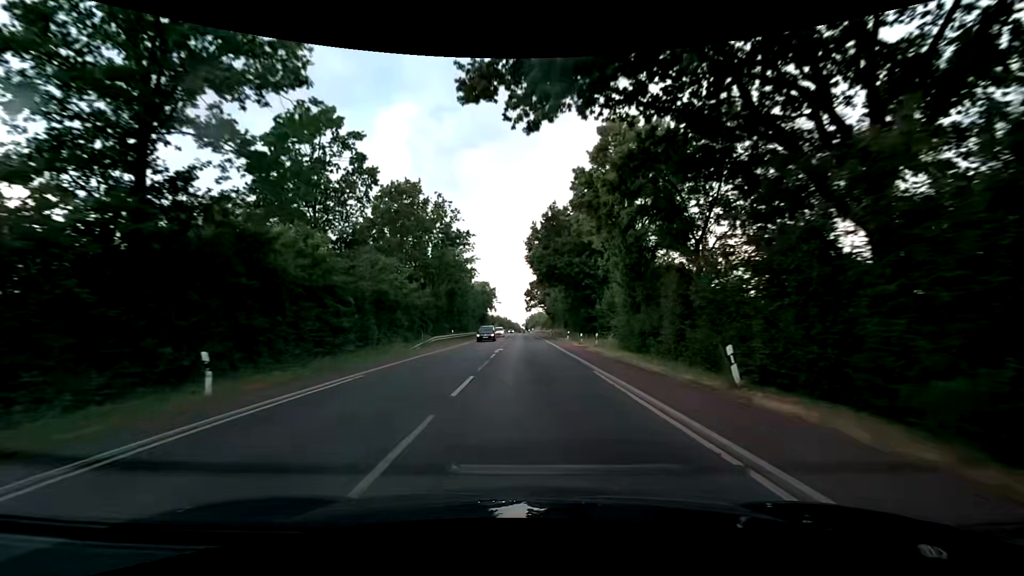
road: secondary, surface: asphalt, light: Day
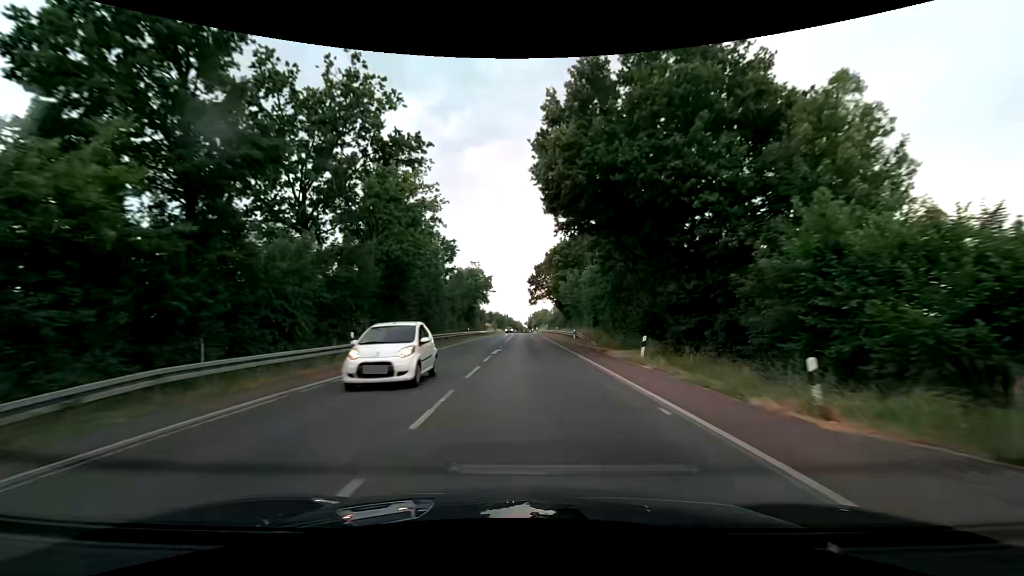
(+0.1, +33.5) m; 0°
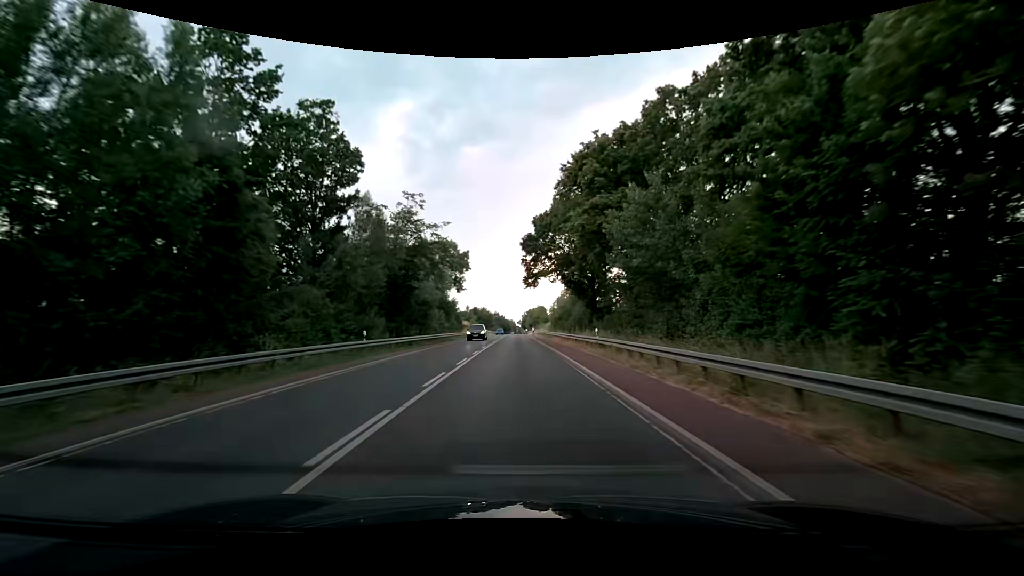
(+0.5, +43.8) m; +1°
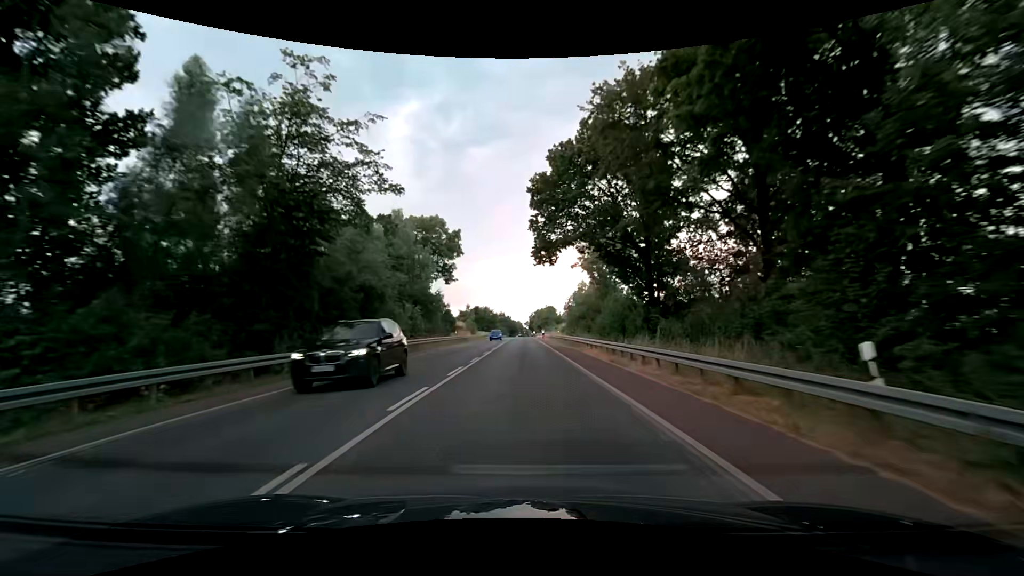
(-0.1, +21.8) m; -1°
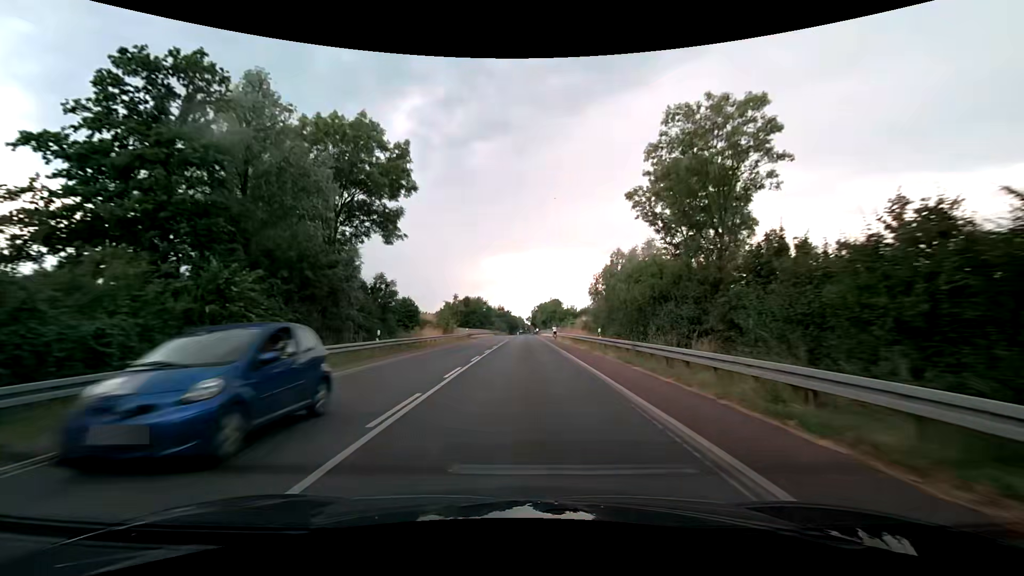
(-0.1, +32.7) m; 0°
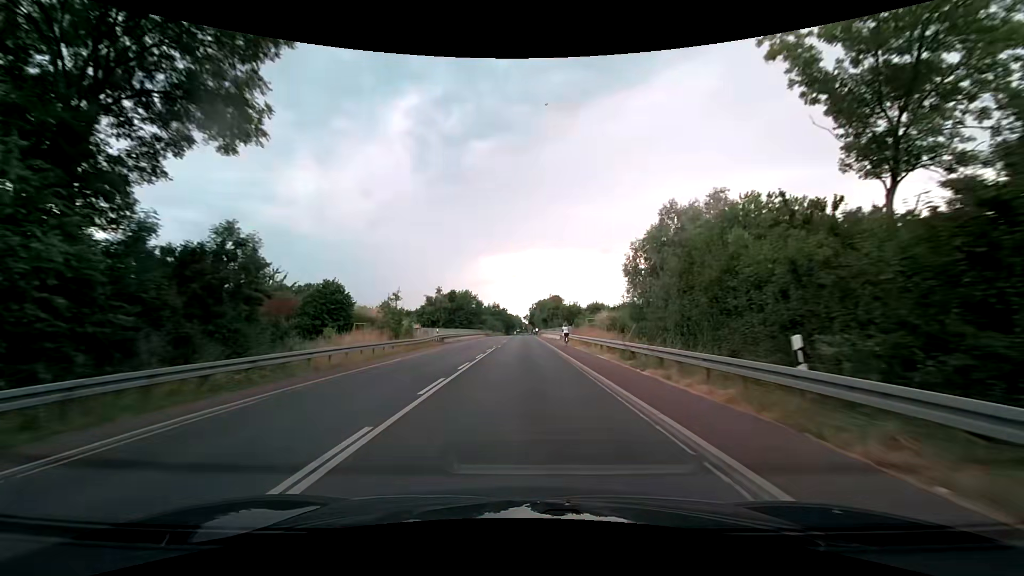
(+0.1, +21.9) m; 0°
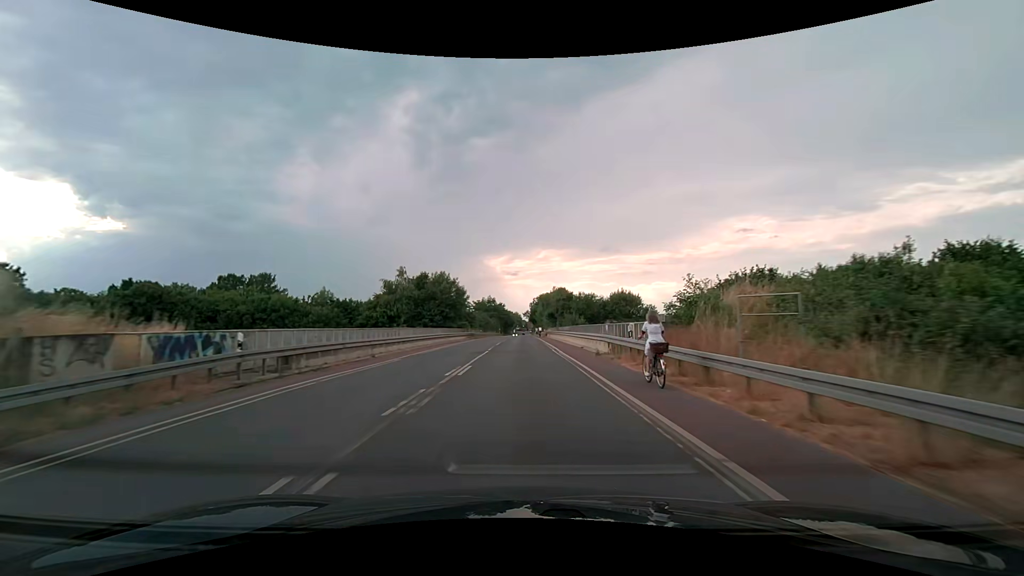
(0.0, +32.9) m; 0°
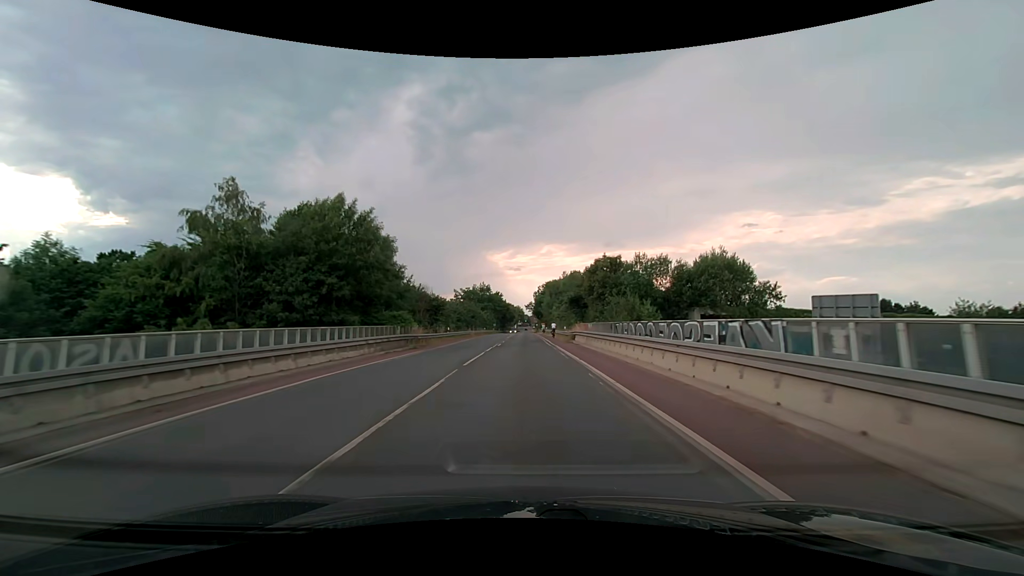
(-0.1, +43.9) m; 0°
(0, +10) (0, +20) (0, +30) (0, +40) (0, +50) (0, +60) (0, +70) (0, +80) (0, +90) (0, +100) m
